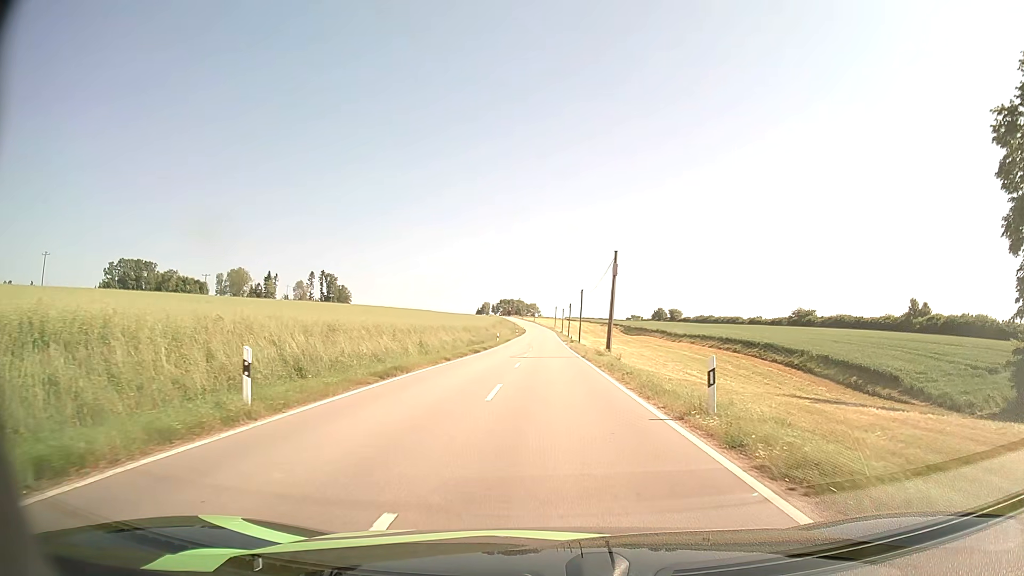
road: tertiary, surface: asphalt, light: Day
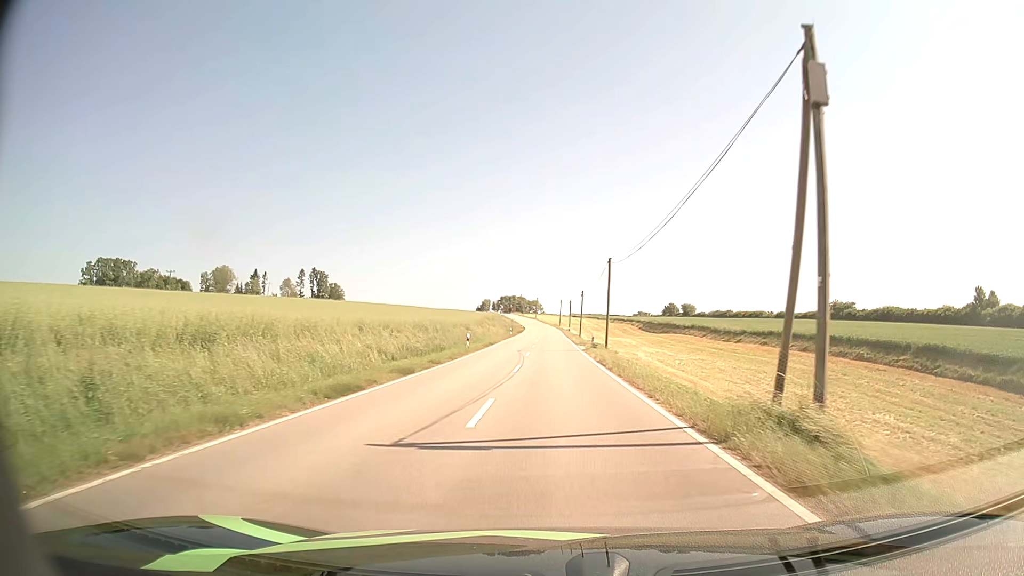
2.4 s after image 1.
(-0.1, +28.1) m; 0°
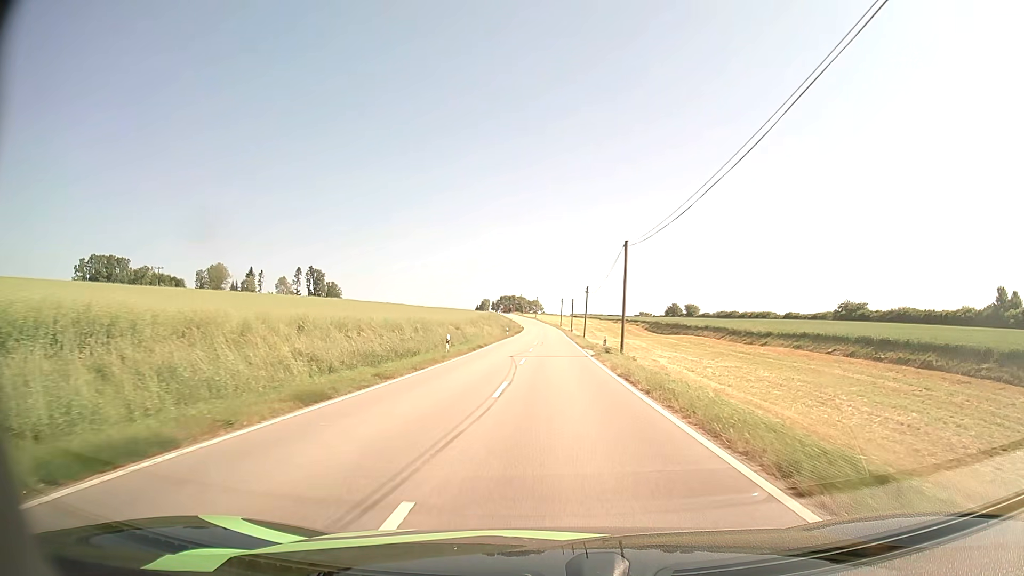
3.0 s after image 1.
(0.0, +8.2) m; 0°
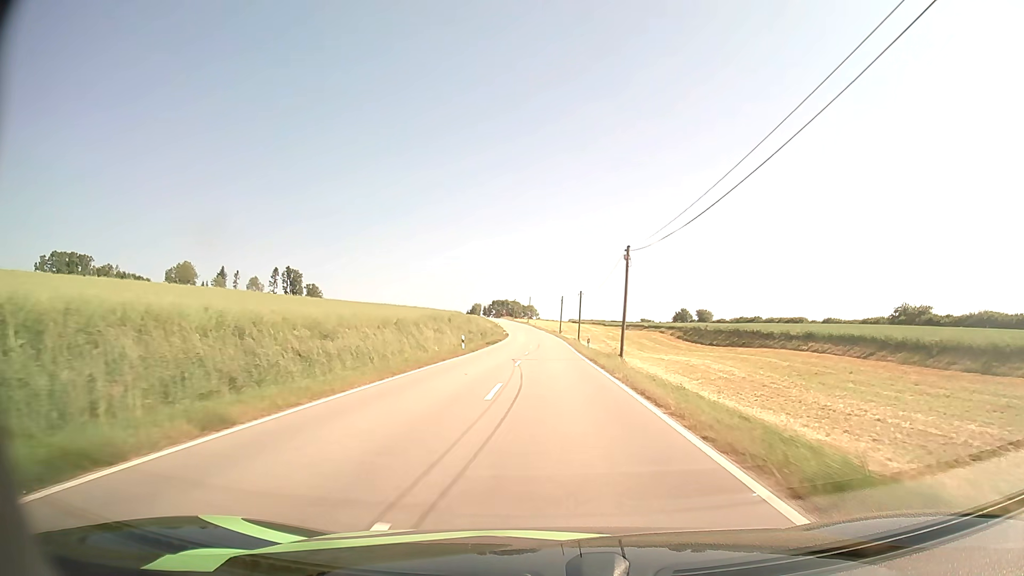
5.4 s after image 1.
(+0.1, +37.2) m; 0°
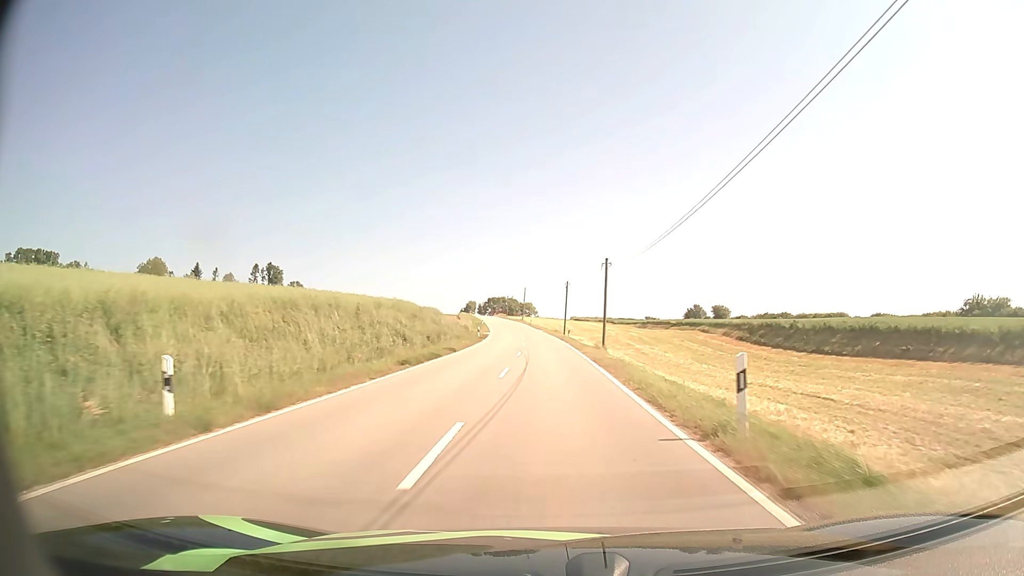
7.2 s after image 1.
(+0.1, +31.5) m; 0°
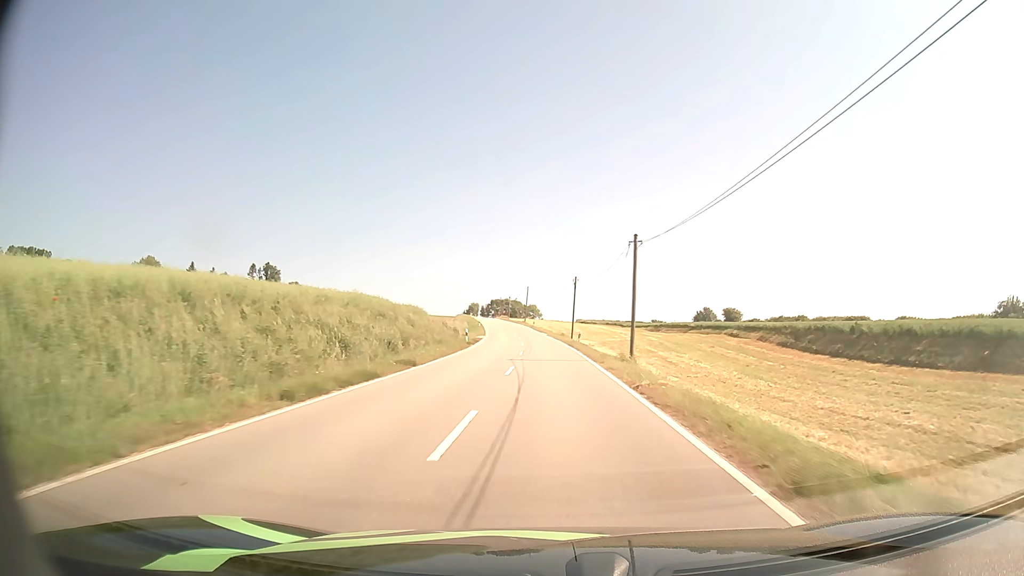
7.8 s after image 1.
(0.0, +11.0) m; 0°
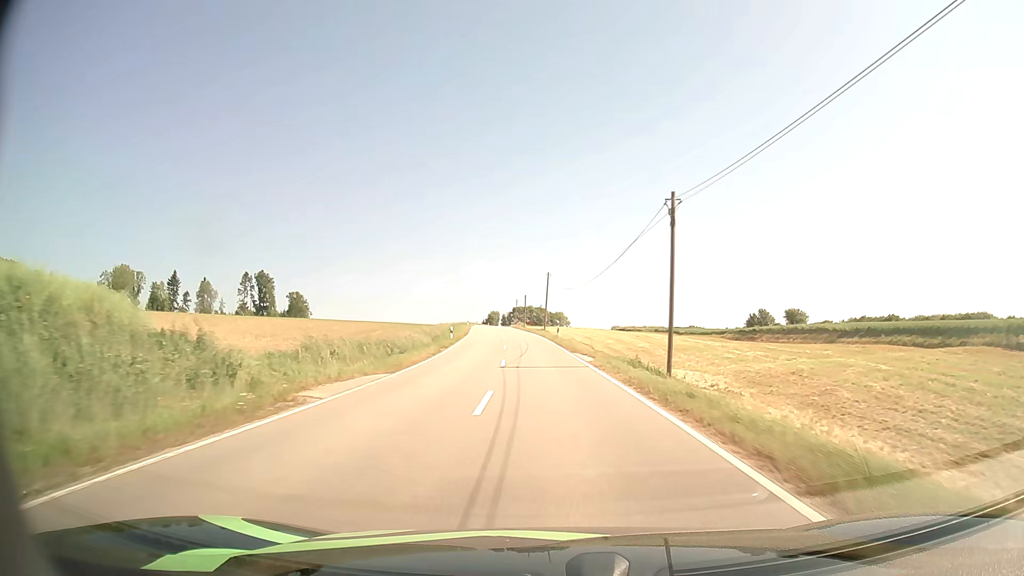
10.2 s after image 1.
(-0.6, +44.7) m; -2°
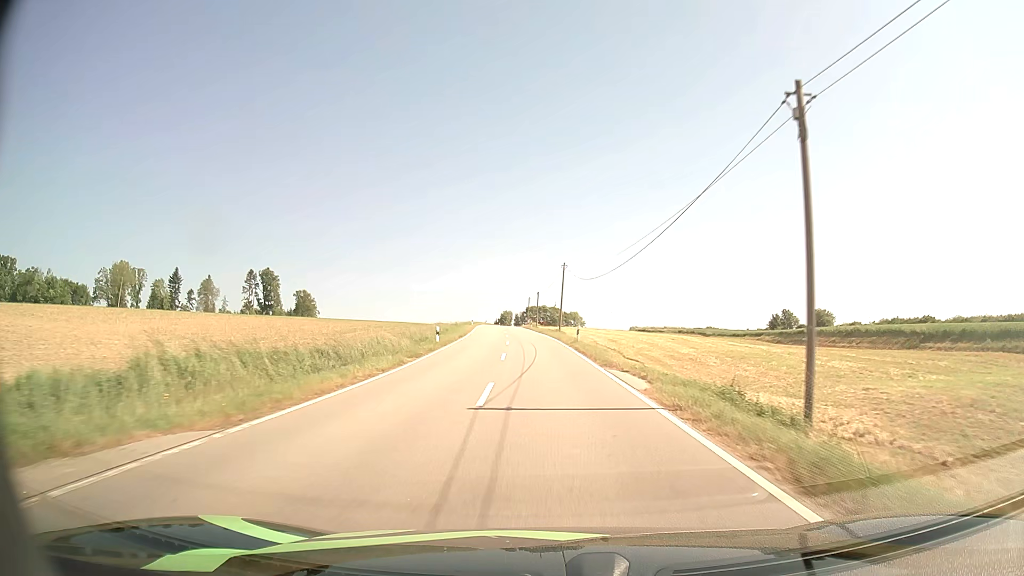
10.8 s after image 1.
(-0.1, +11.2) m; -1°
(0, +10) (0, +20) (-1, +30) (-1, +40) (-2, +50) (-2, +60) (-3, +70) (-4, +80) (-4, +90) (-5, +100) m
